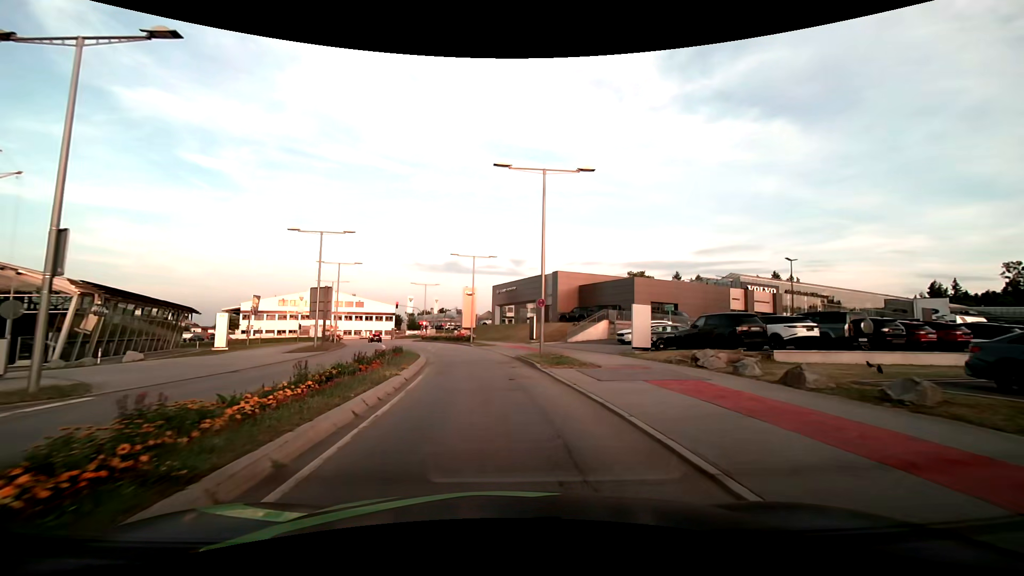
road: secondary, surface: asphalt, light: Day
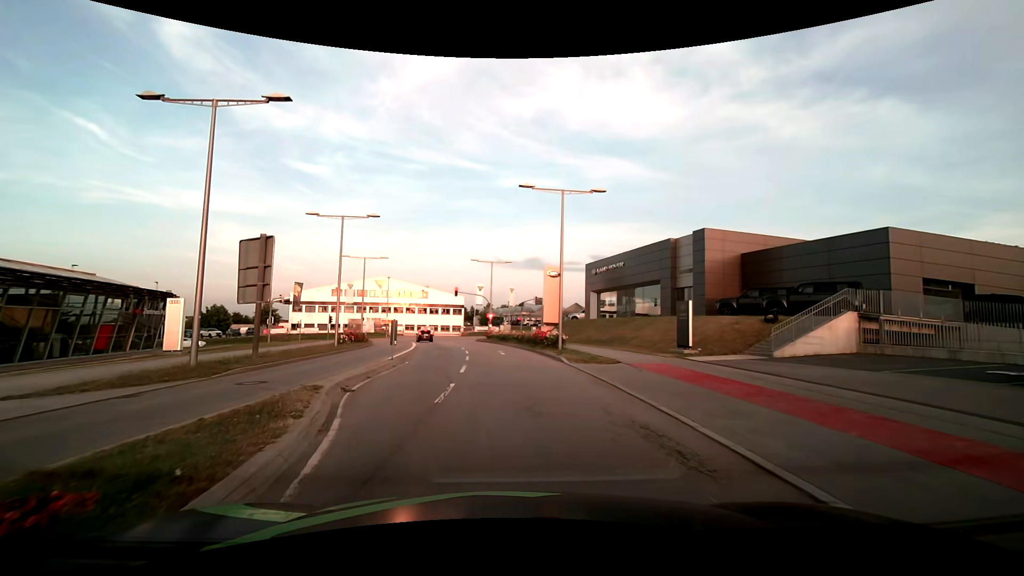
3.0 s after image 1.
(-1.6, +23.5) m; -8°
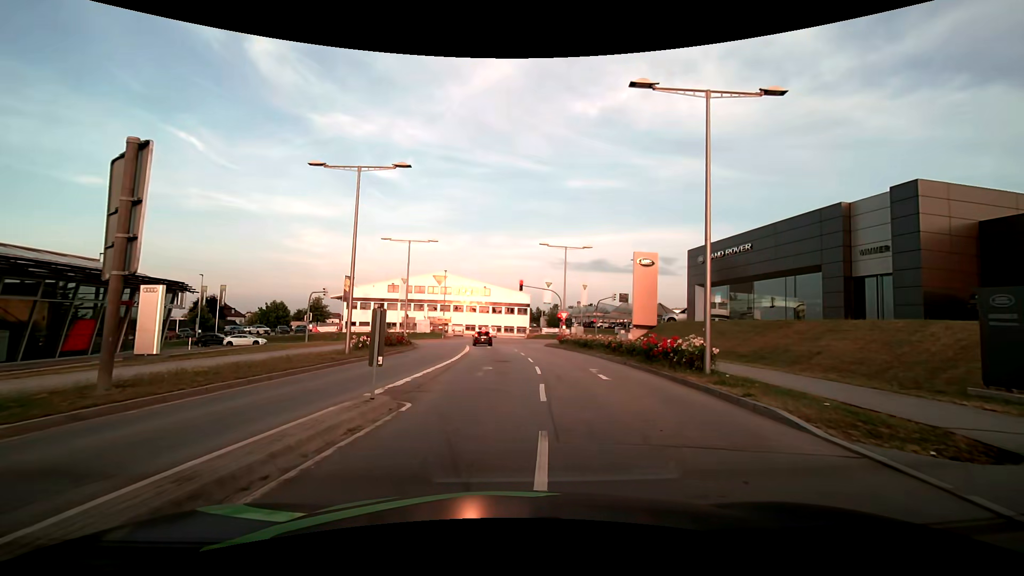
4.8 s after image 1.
(-1.1, +11.5) m; -8°
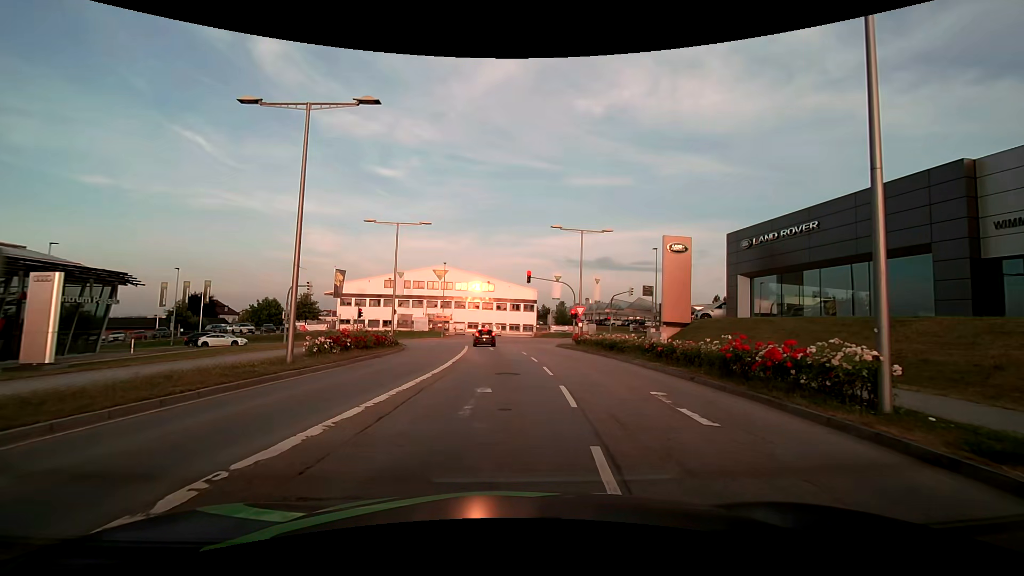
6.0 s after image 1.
(0.0, +6.7) m; -1°
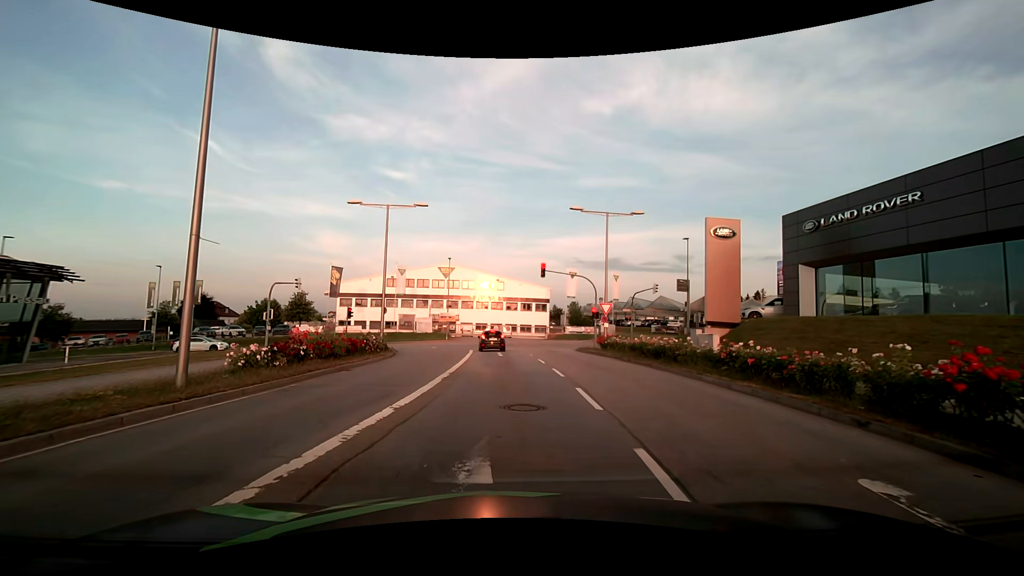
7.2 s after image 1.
(0.0, +6.0) m; 0°
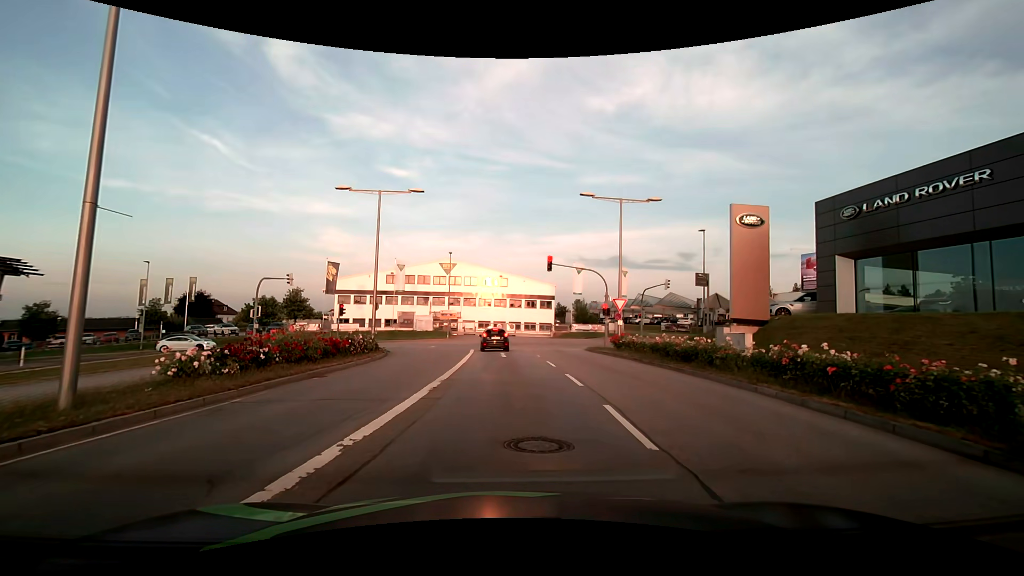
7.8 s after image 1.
(0.0, +2.8) m; 0°
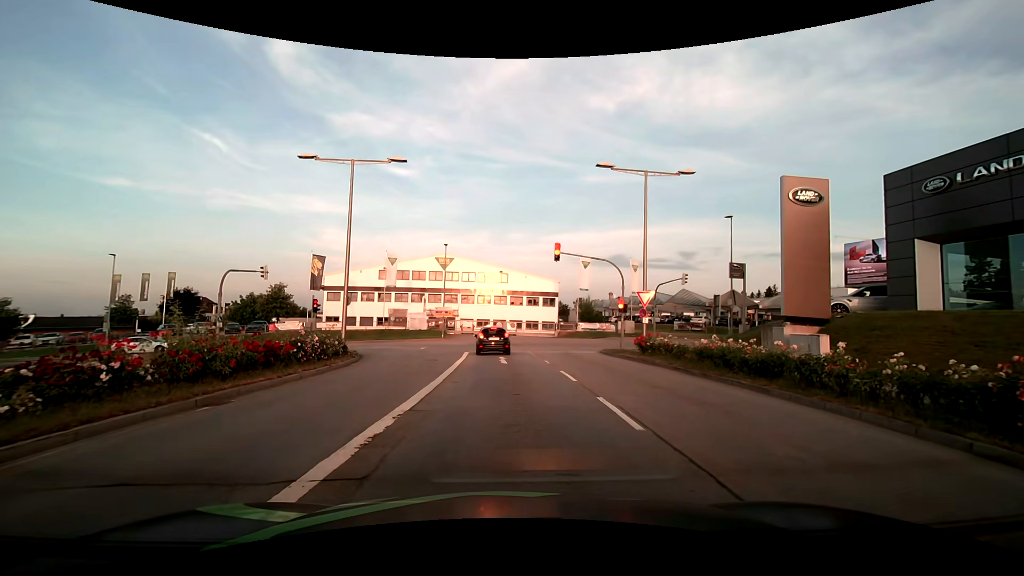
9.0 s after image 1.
(0.0, +5.0) m; -2°
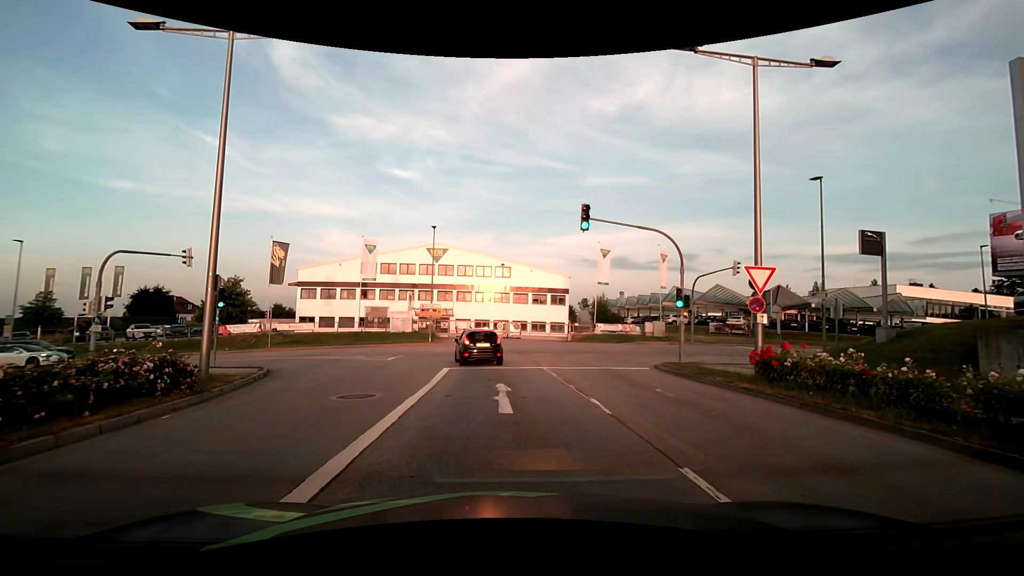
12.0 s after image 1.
(+0.2, +10.5) m; +1°
(0, +10) (-1, +20) (-2, +30) (-7, +38) (-17, +41) (-27, +41) (-37, +41) (-47, +40) (-57, +40) (-67, +39) m
